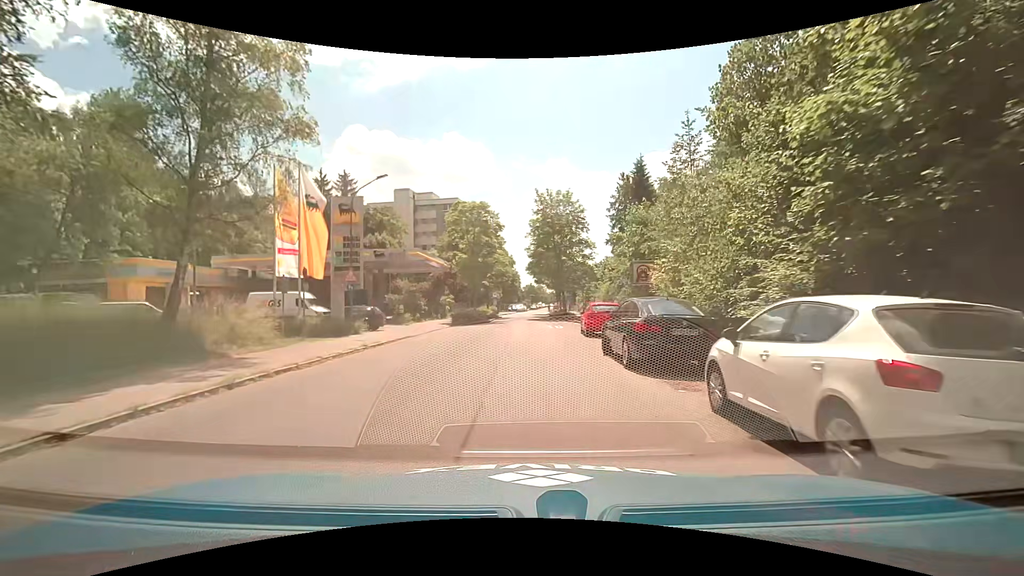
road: residential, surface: asphalt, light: Day
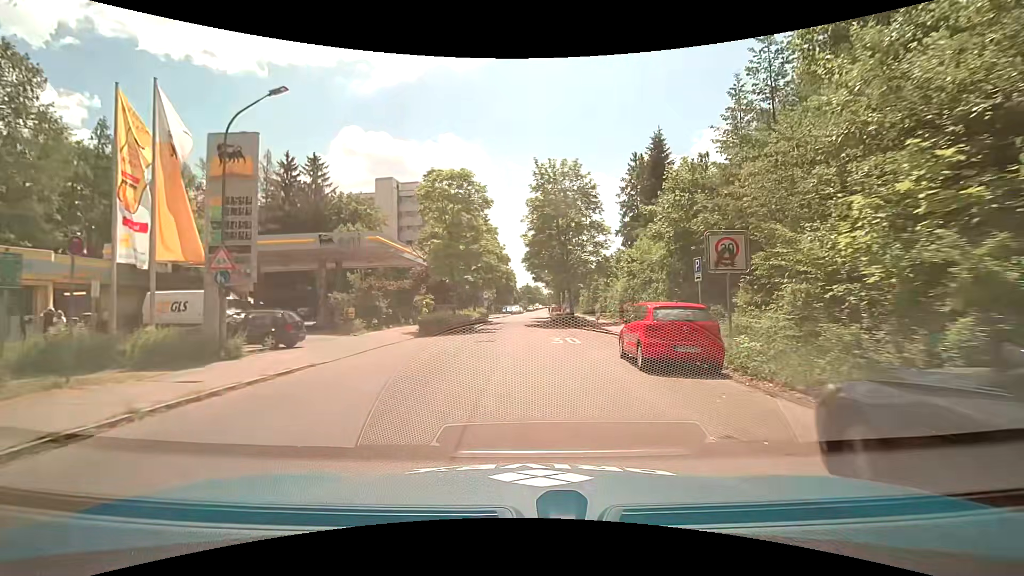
(+0.1, +10.2) m; +1°
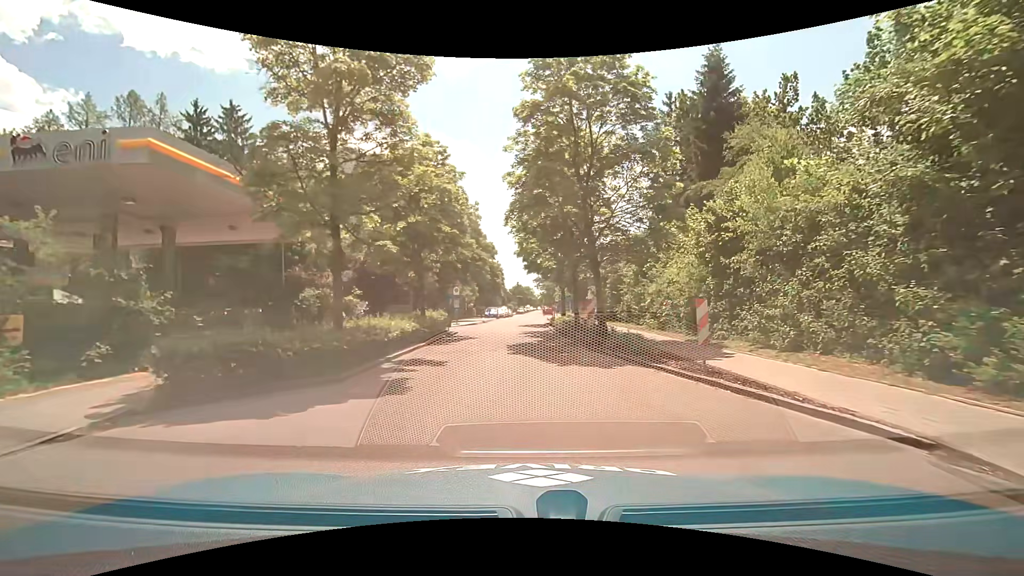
(+0.2, +17.8) m; +1°
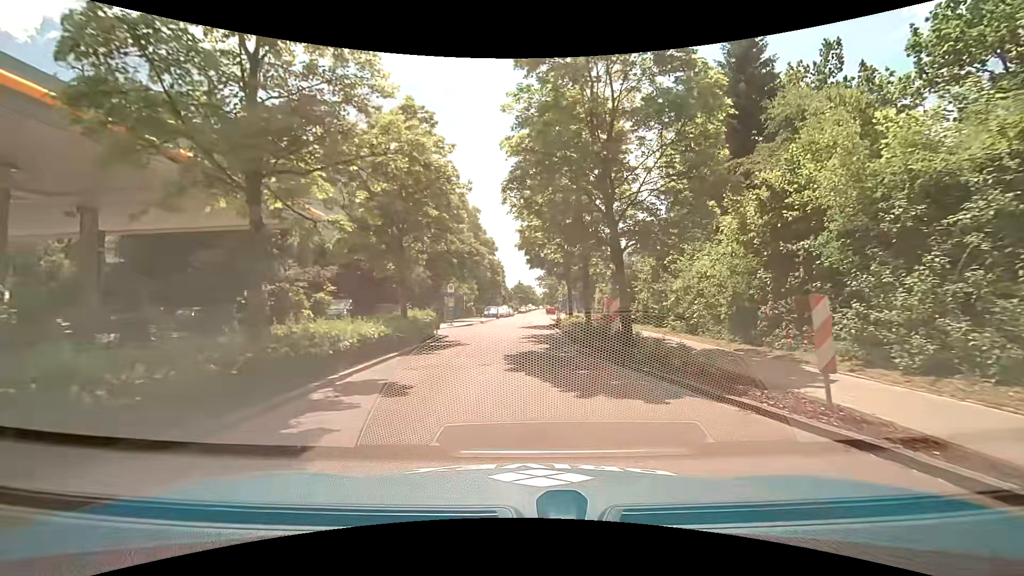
(0.0, +4.1) m; -1°
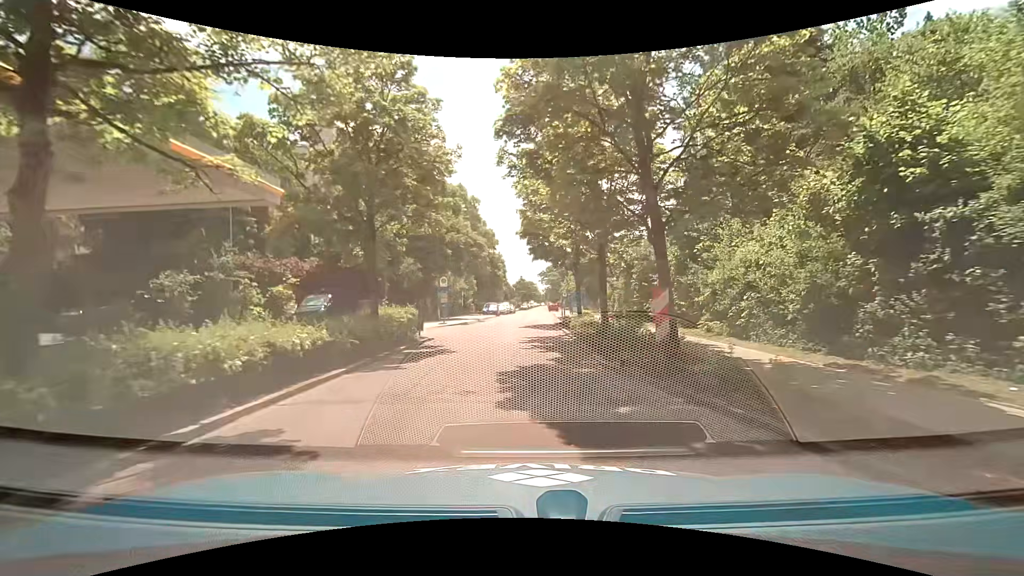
(0.0, +4.2) m; 0°
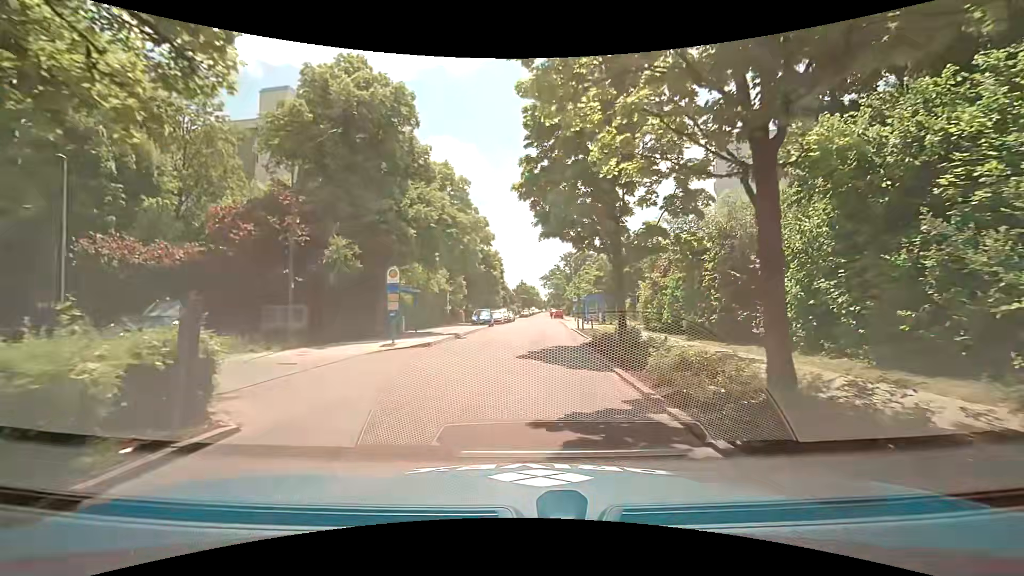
(-0.1, +12.9) m; 0°
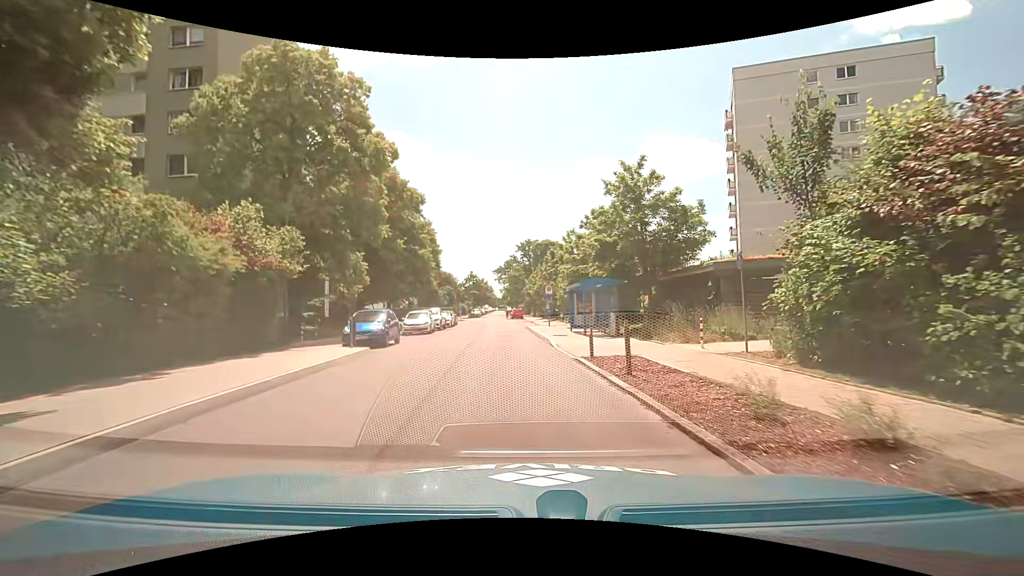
(+0.6, +22.0) m; +5°
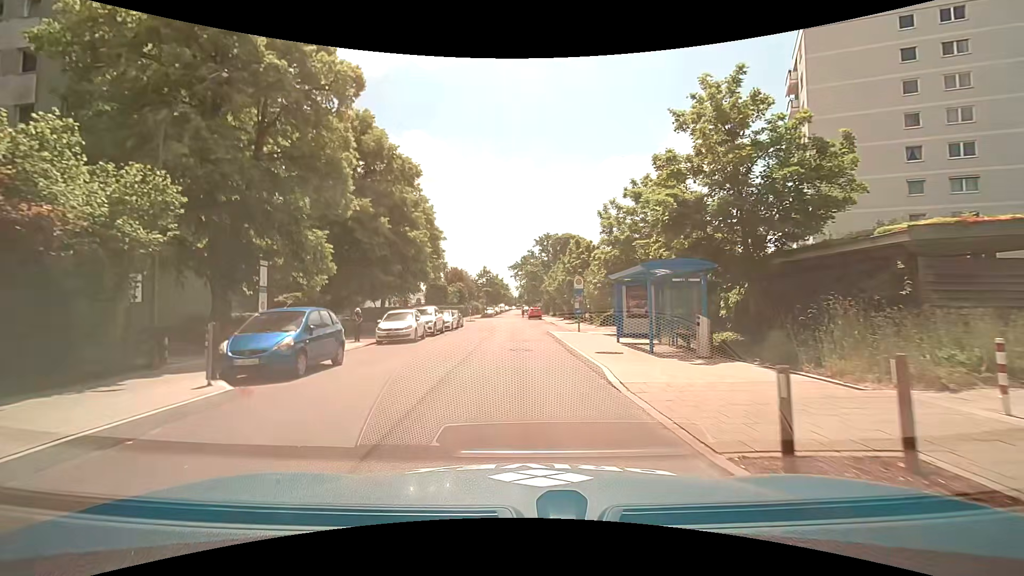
(-0.1, +9.0) m; -3°
